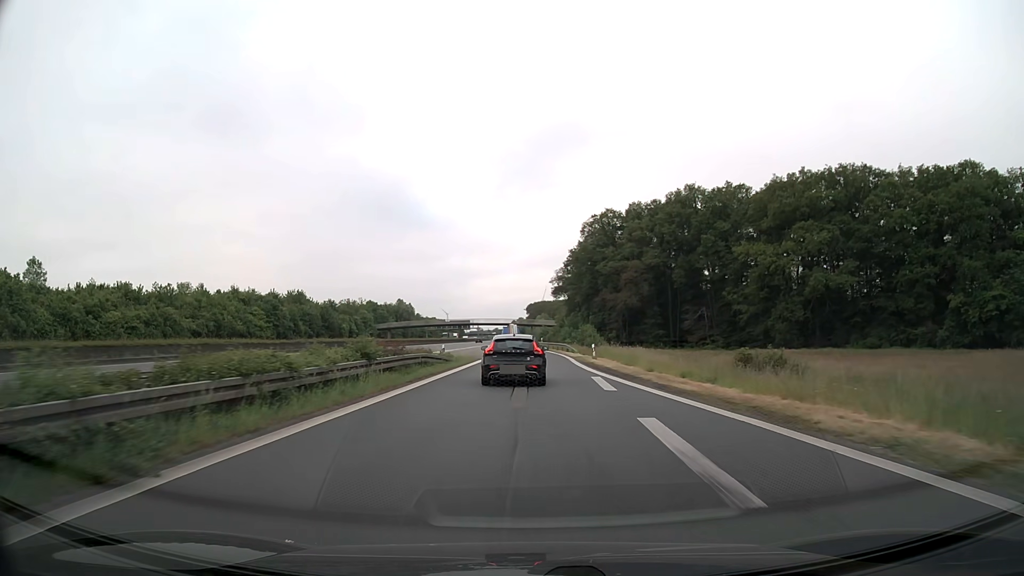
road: motorway_link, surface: asphalt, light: Day
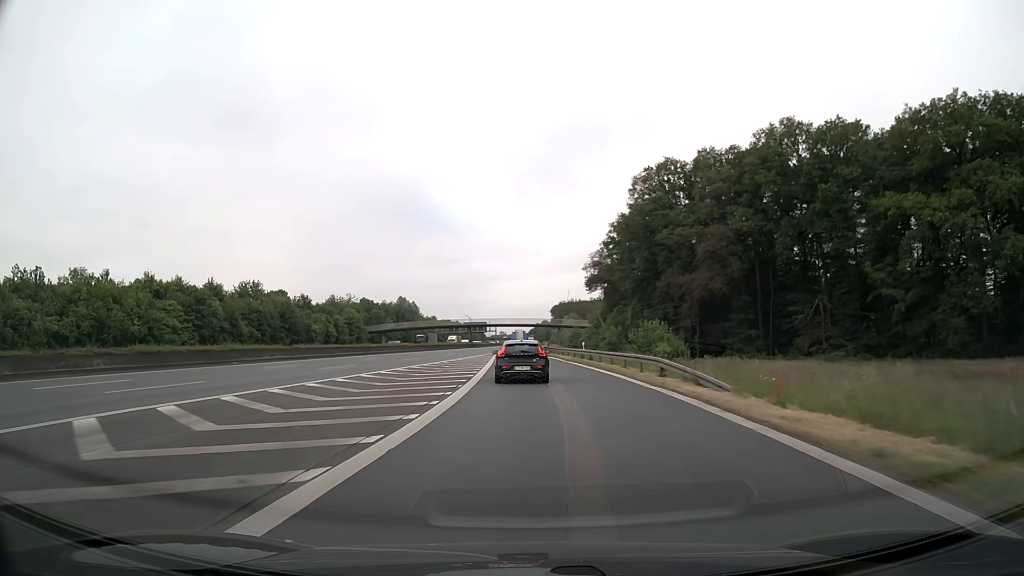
(-0.6, +38.5) m; -2°
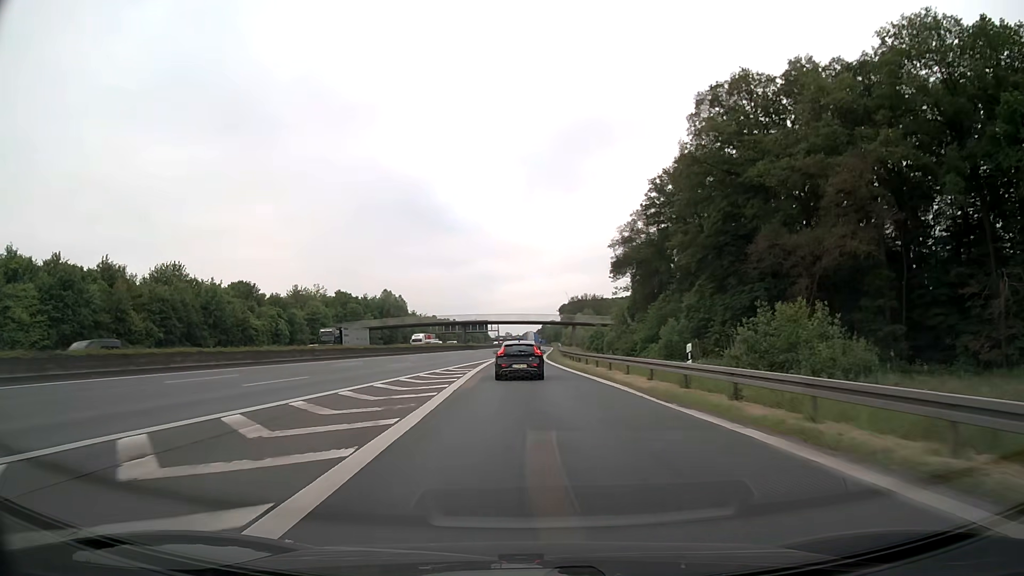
(-0.2, +31.6) m; 0°
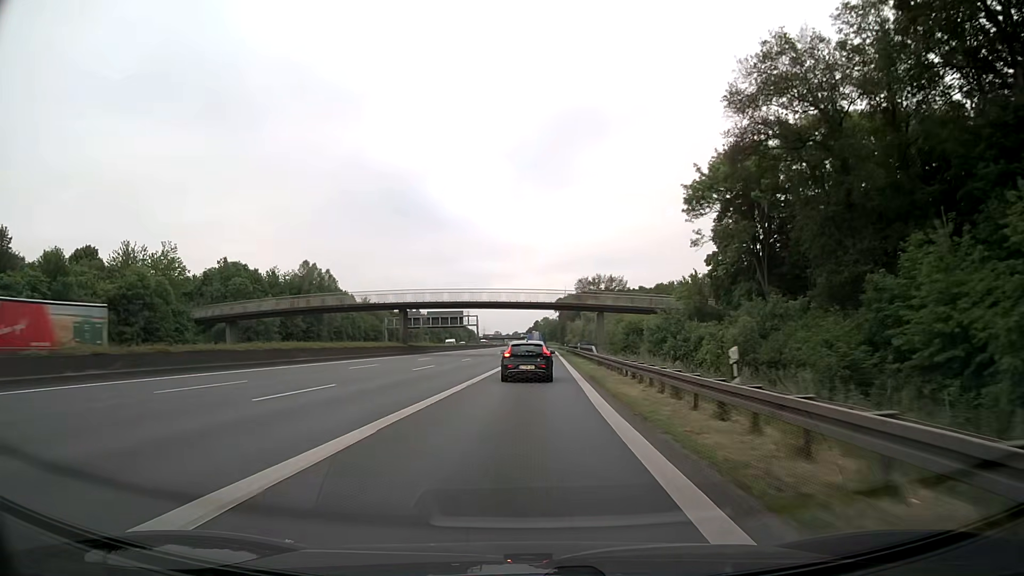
(-0.3, +59.8) m; 0°
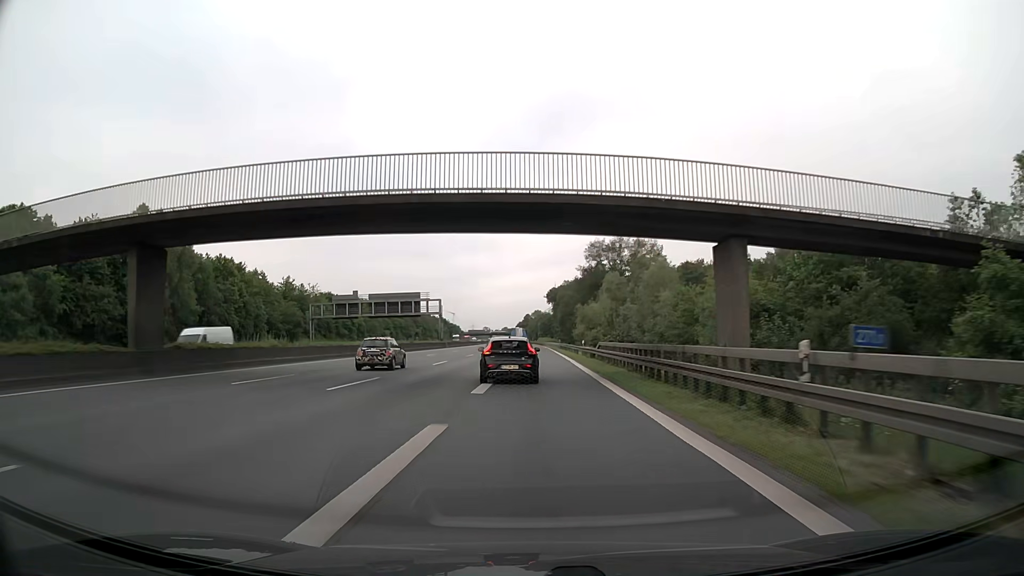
(+0.8, +51.3) m; +1°
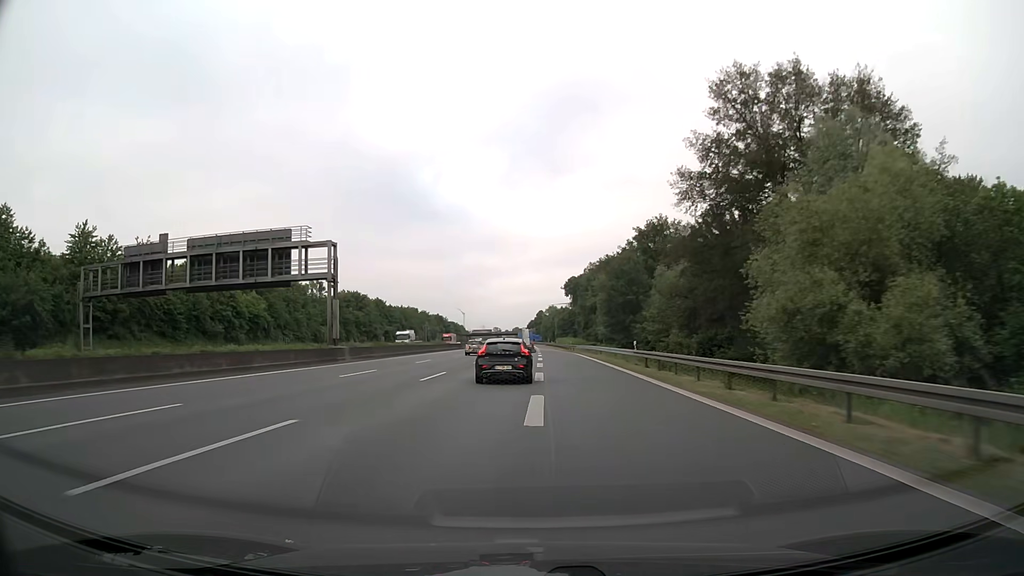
(-0.5, +66.4) m; -1°
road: motorway
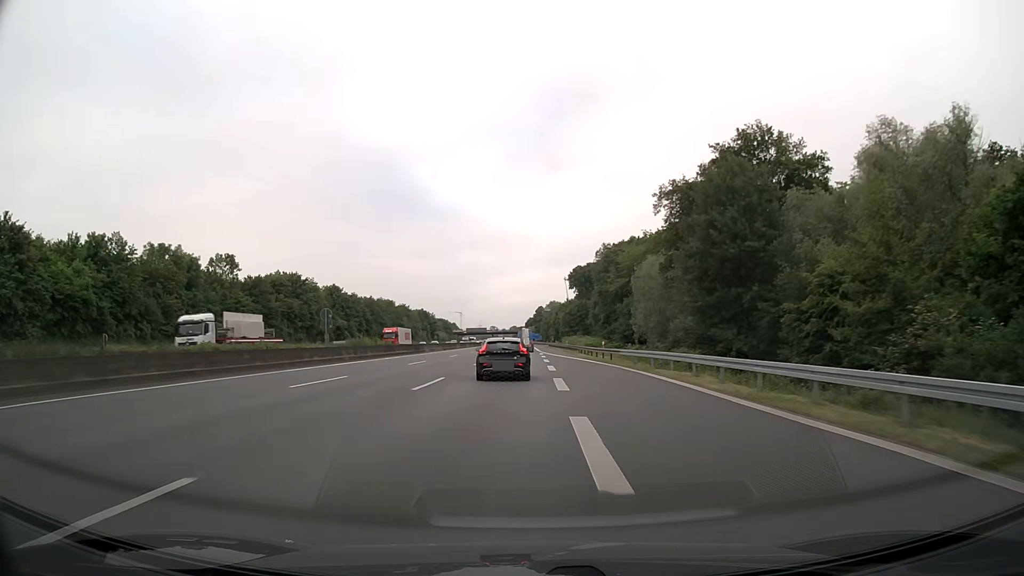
(0.0, +41.0) m; 0°
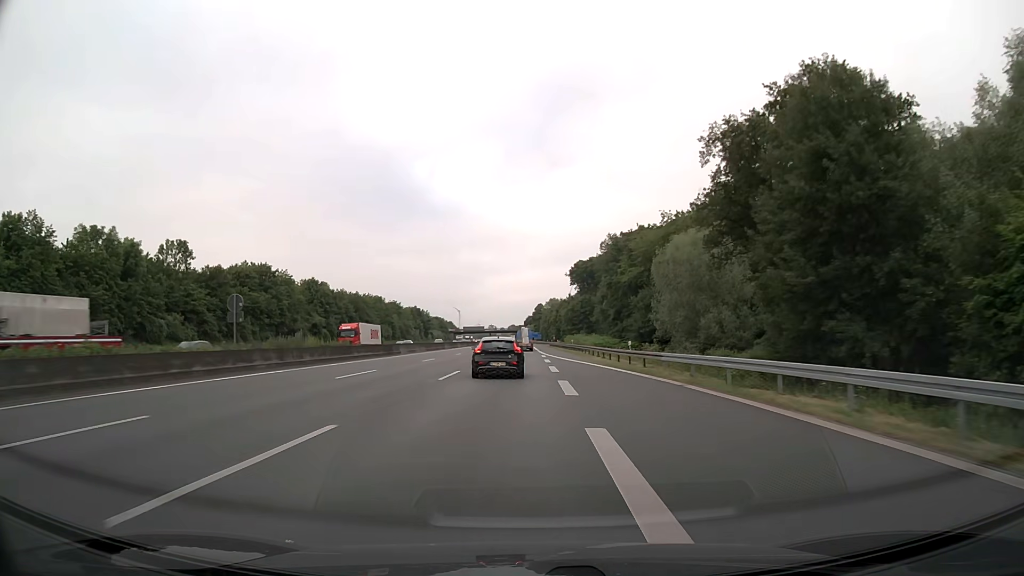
(-0.1, +13.7) m; 0°
(0, +10) (0, +20) (0, +30) (0, +40) (0, +50) (0, +60) (0, +70) (0, +80) (0, +90) (-1, +100) m
